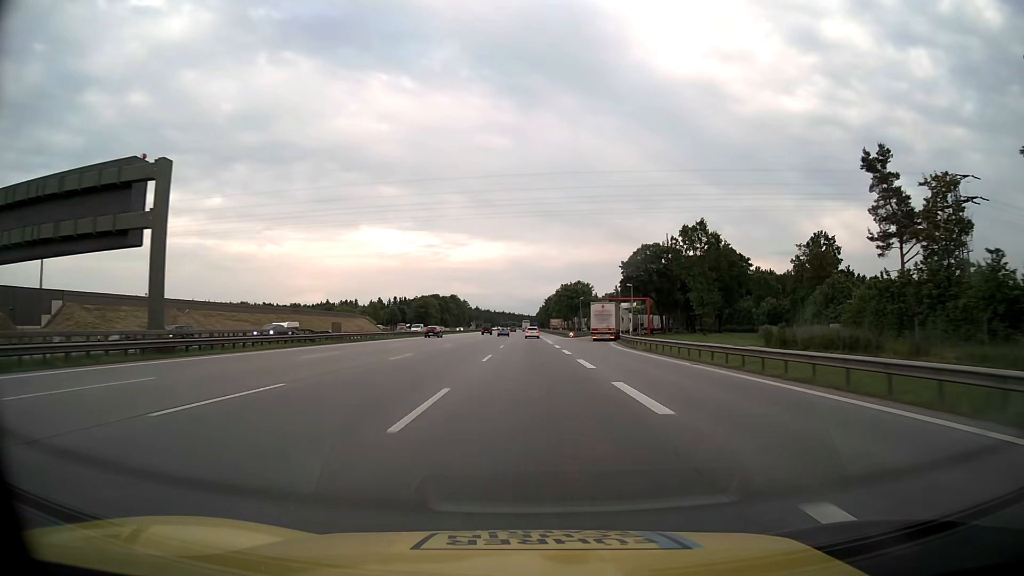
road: motorway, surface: asphalt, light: Day
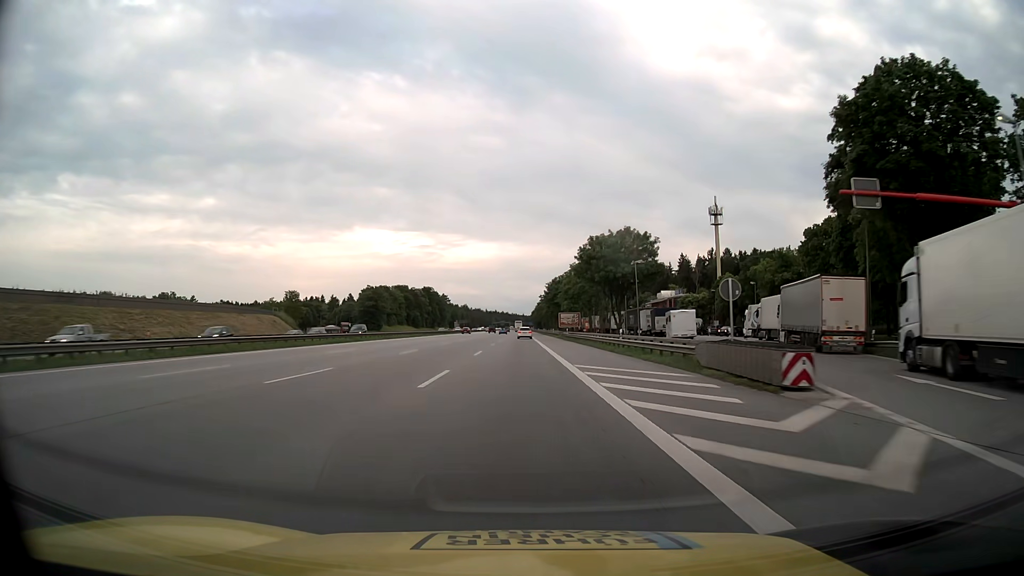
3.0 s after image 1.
(+0.5, +83.9) m; 0°
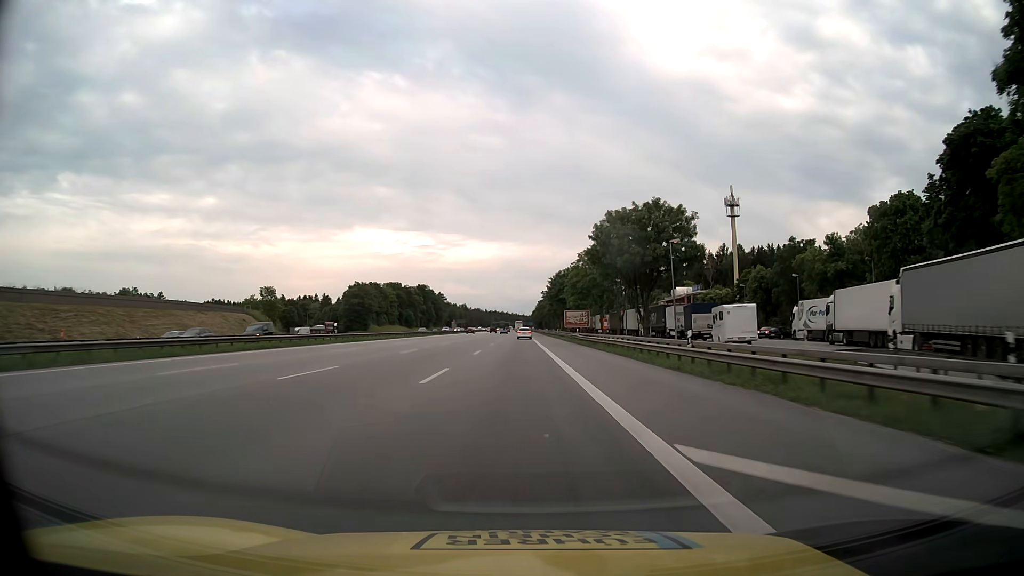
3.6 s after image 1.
(0.0, +16.8) m; 0°
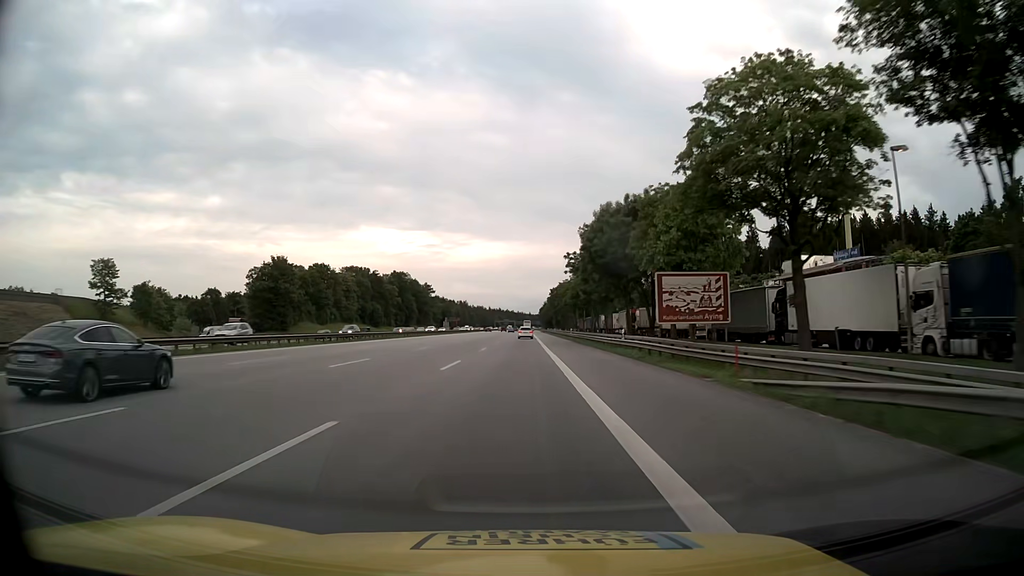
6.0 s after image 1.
(-0.3, +67.2) m; -1°
